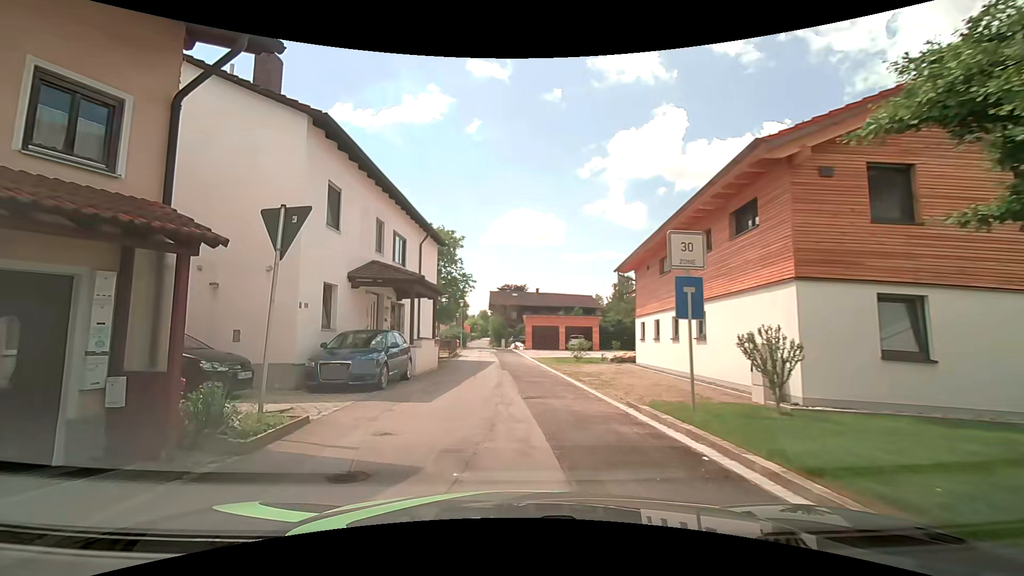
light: Day
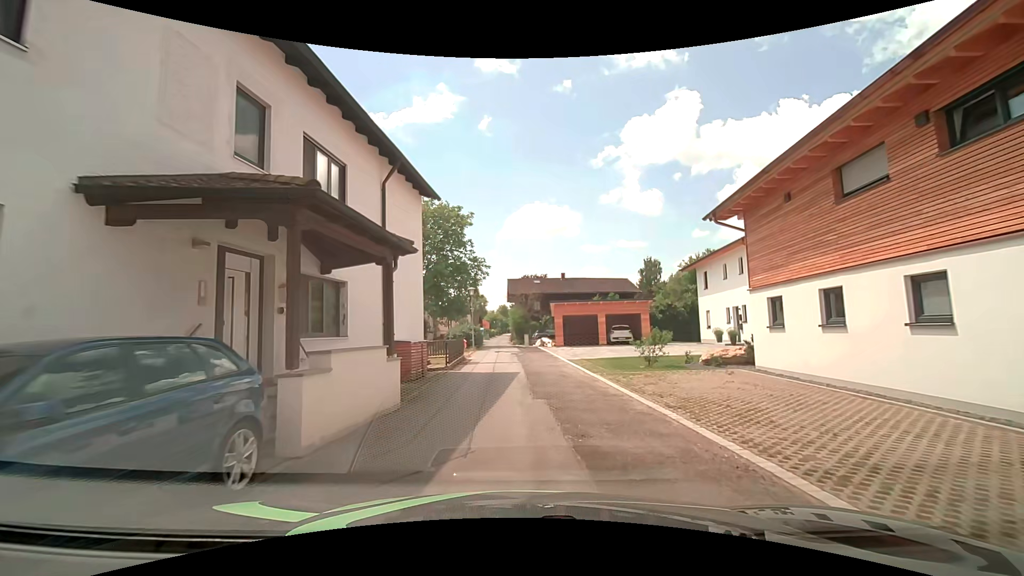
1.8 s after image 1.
(-0.5, +10.2) m; -3°
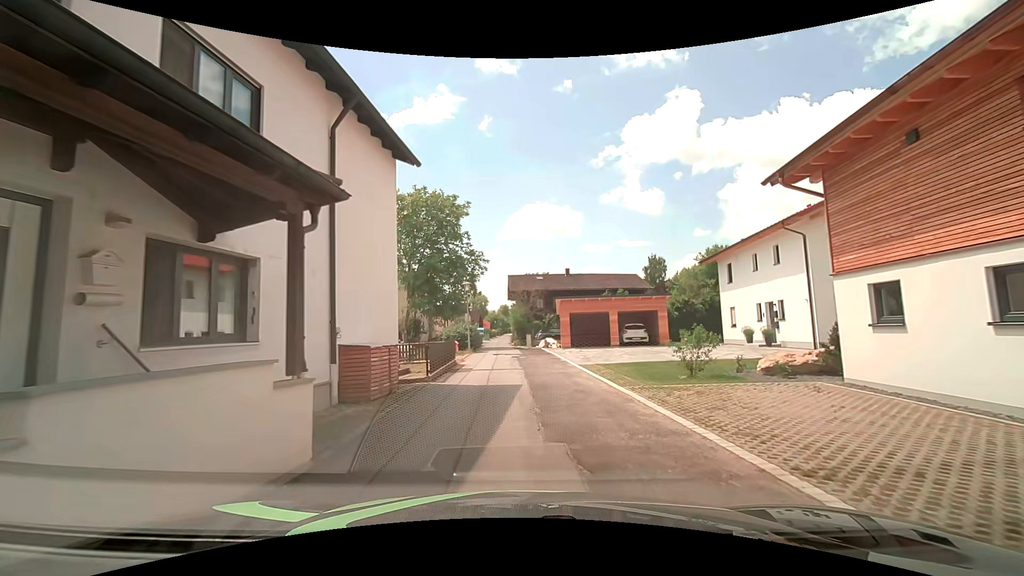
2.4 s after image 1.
(0.0, +4.0) m; -1°
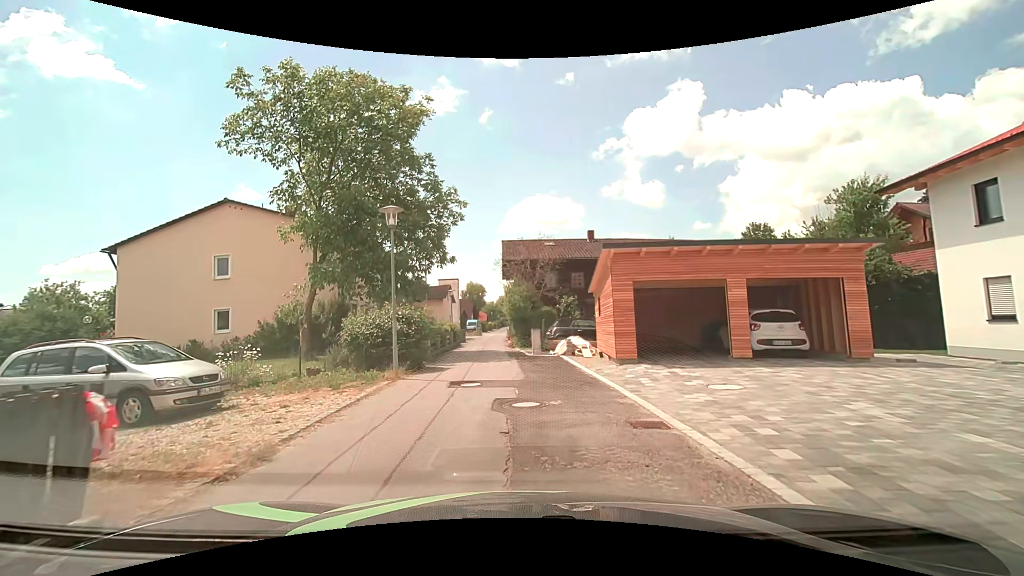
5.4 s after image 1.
(+0.2, +17.7) m; -1°
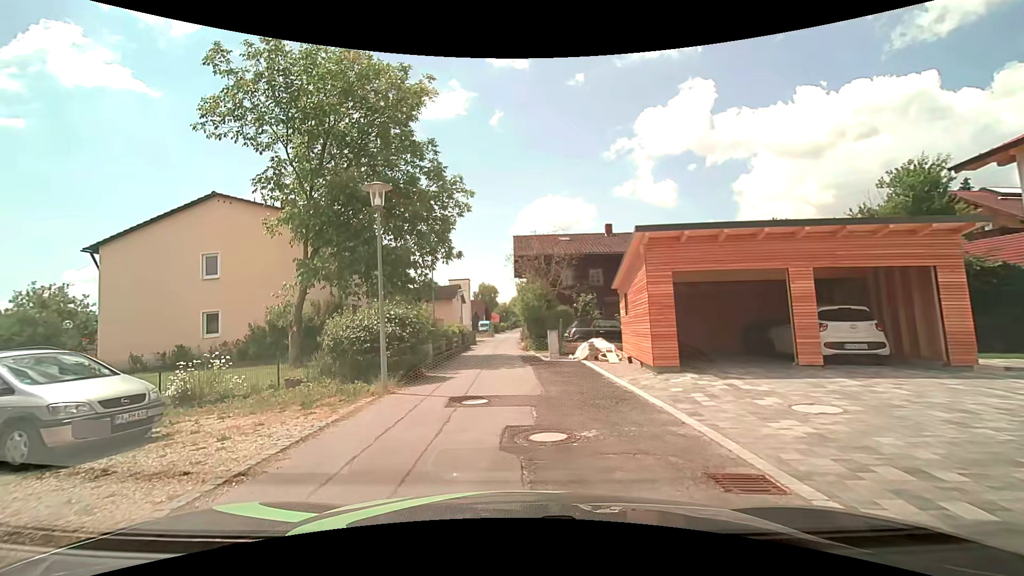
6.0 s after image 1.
(0.0, +2.3) m; -2°
